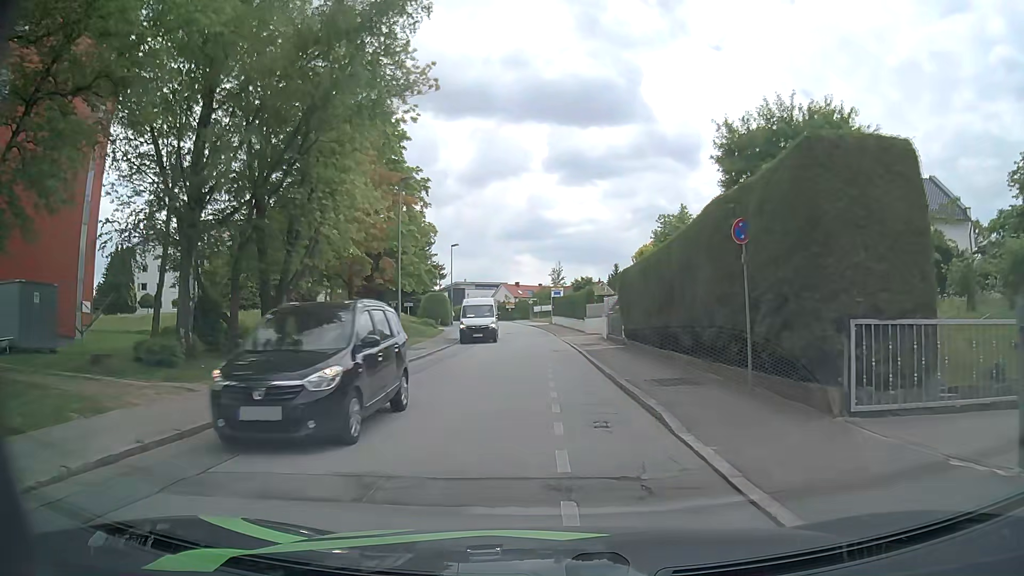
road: residential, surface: asphalt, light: Day
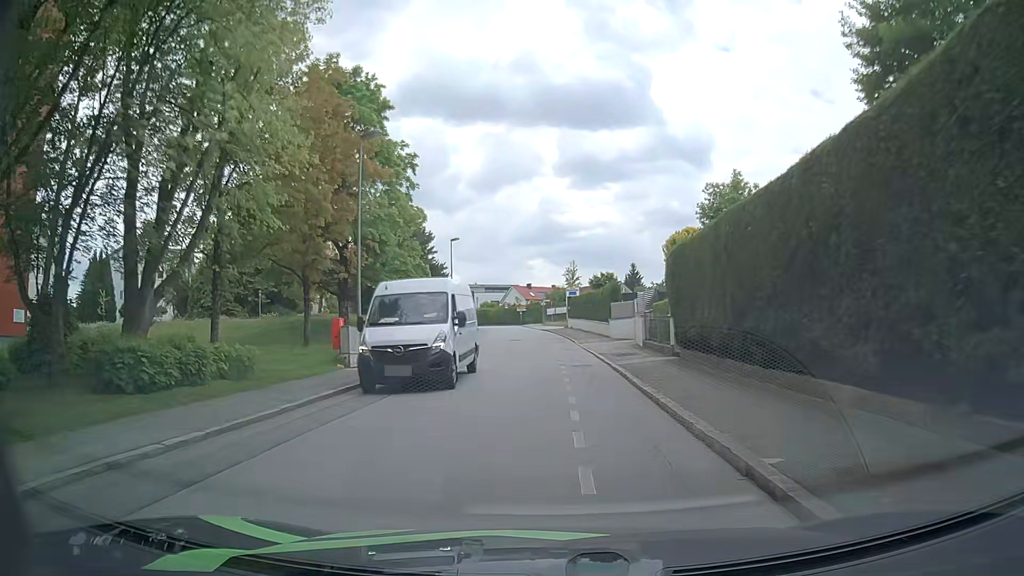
(0.0, +8.8) m; 0°
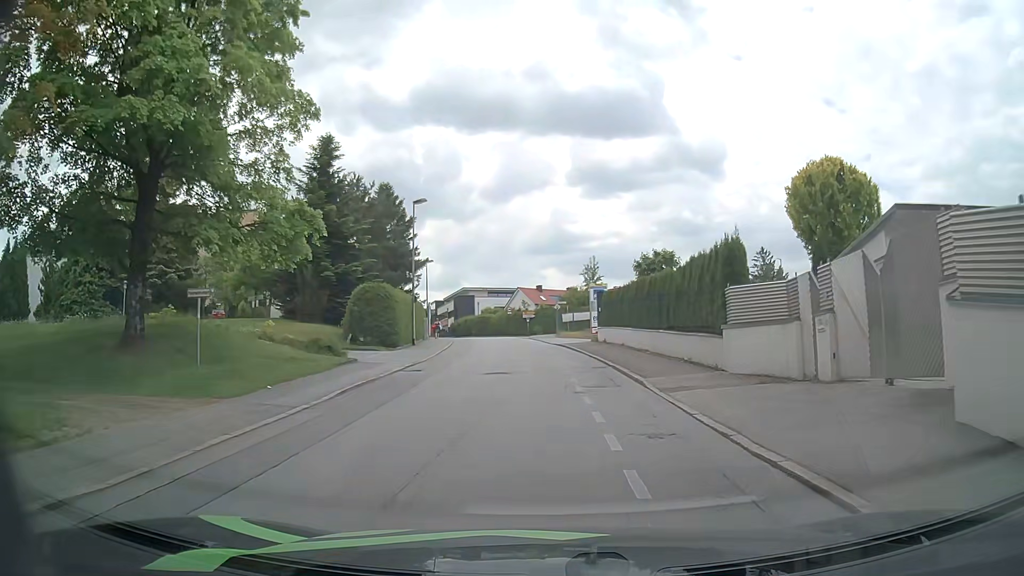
(-0.4, +22.1) m; -2°
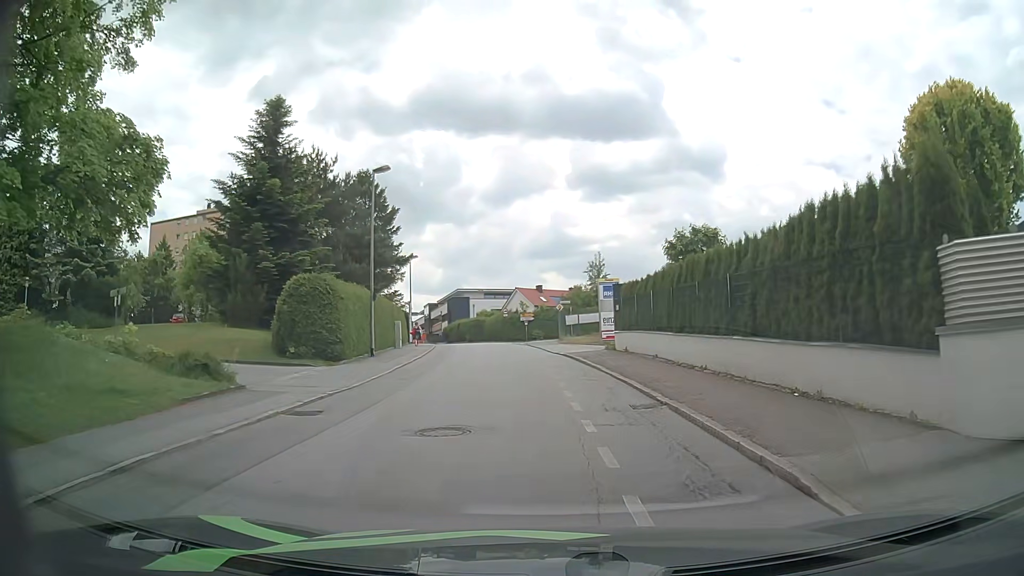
(+0.1, +9.0) m; 0°
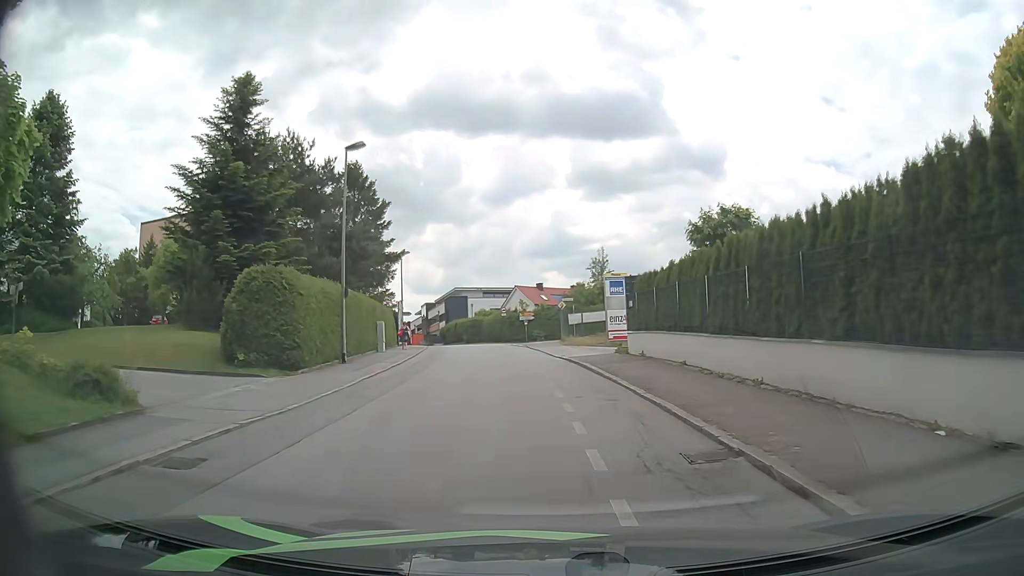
(0.0, +4.1) m; 0°
